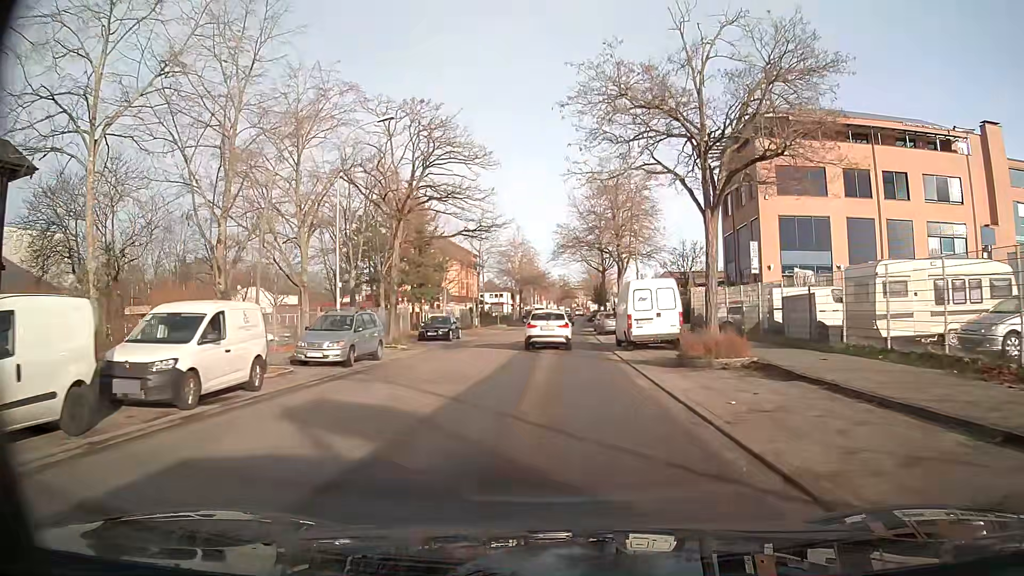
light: Day
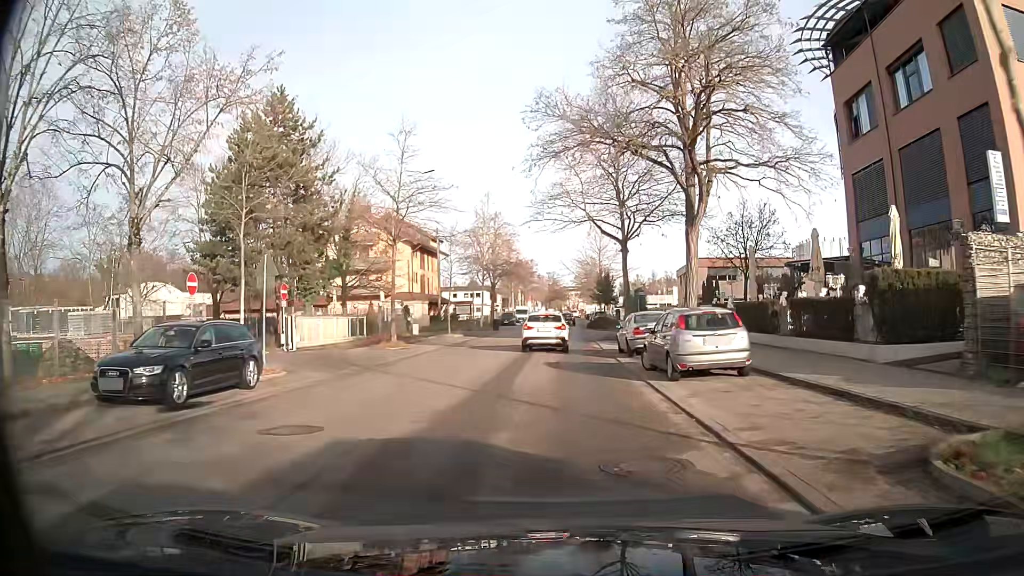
(+0.3, +27.6) m; +1°
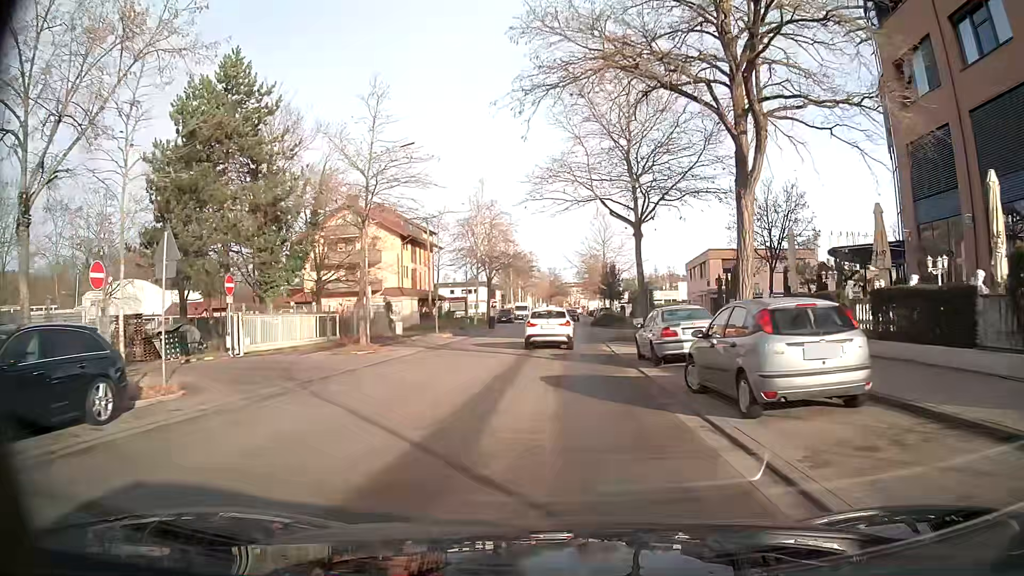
(0.0, +5.3) m; 0°
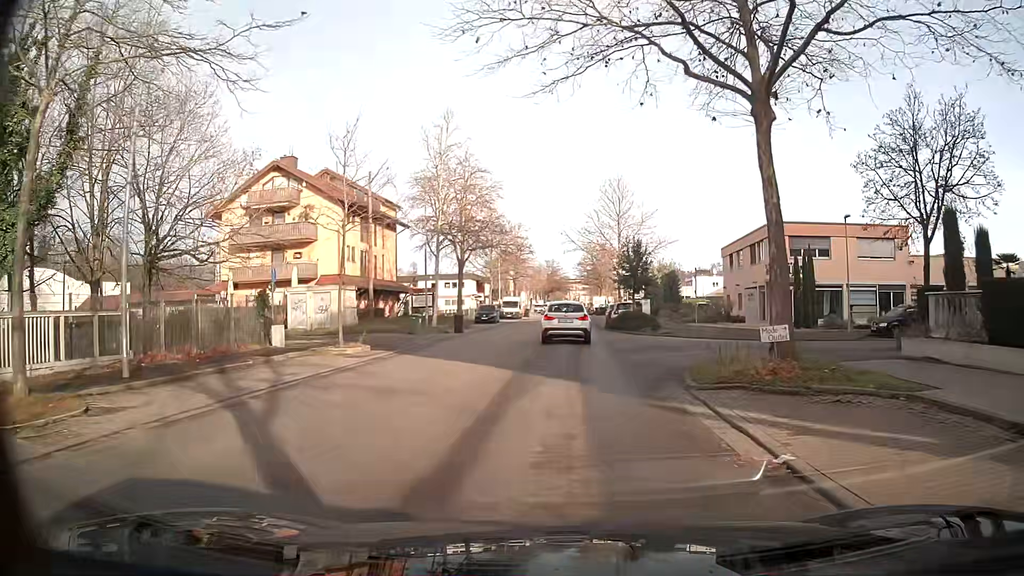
(-0.1, +18.2) m; 0°
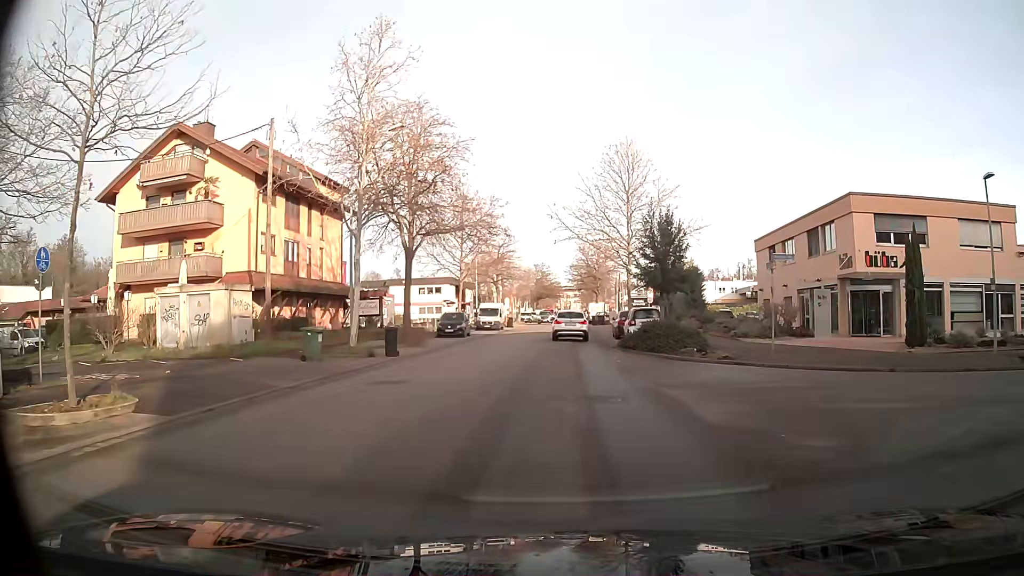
(+0.1, +13.6) m; +1°
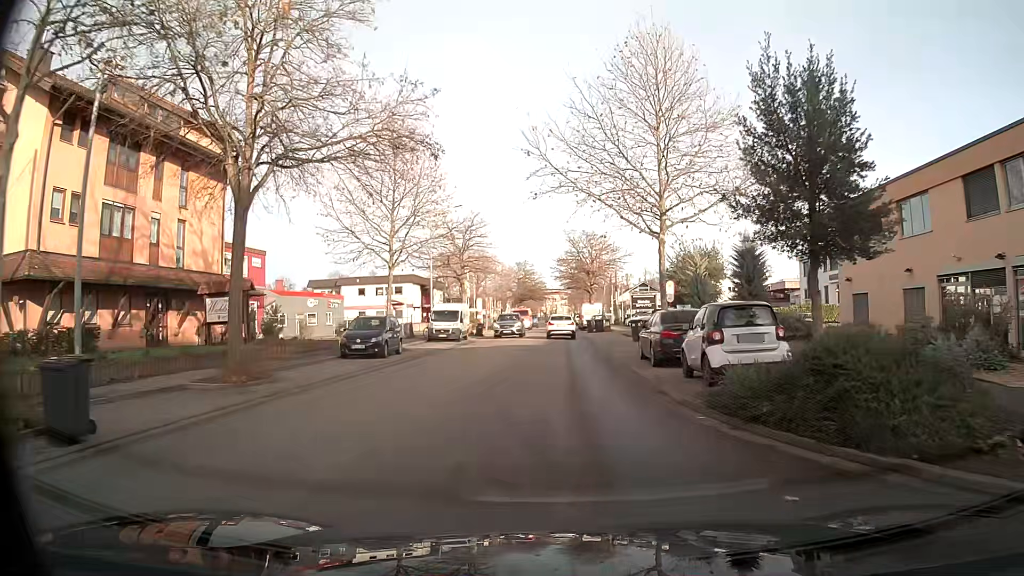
(+0.2, +17.7) m; +1°
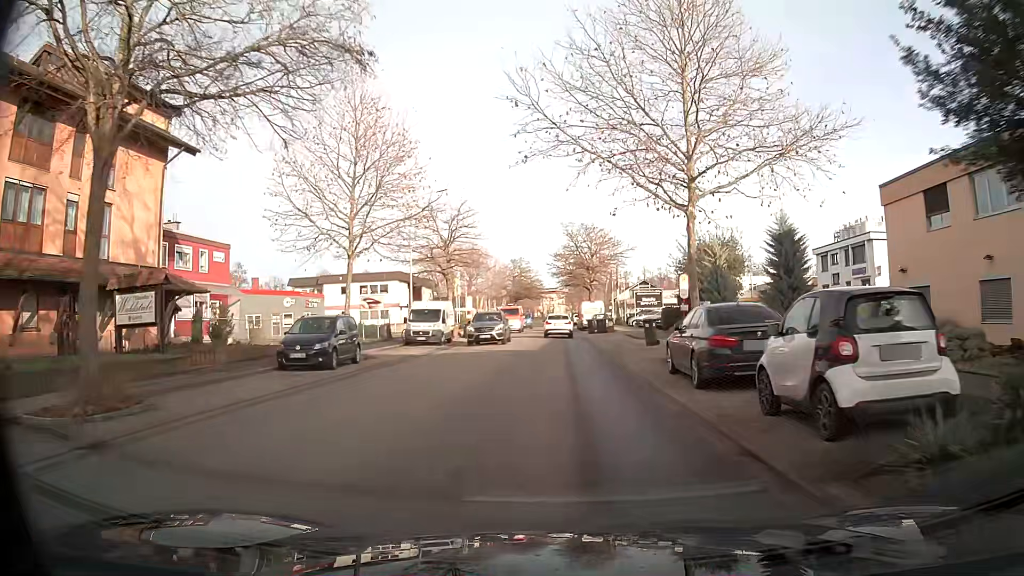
(0.0, +5.9) m; 0°
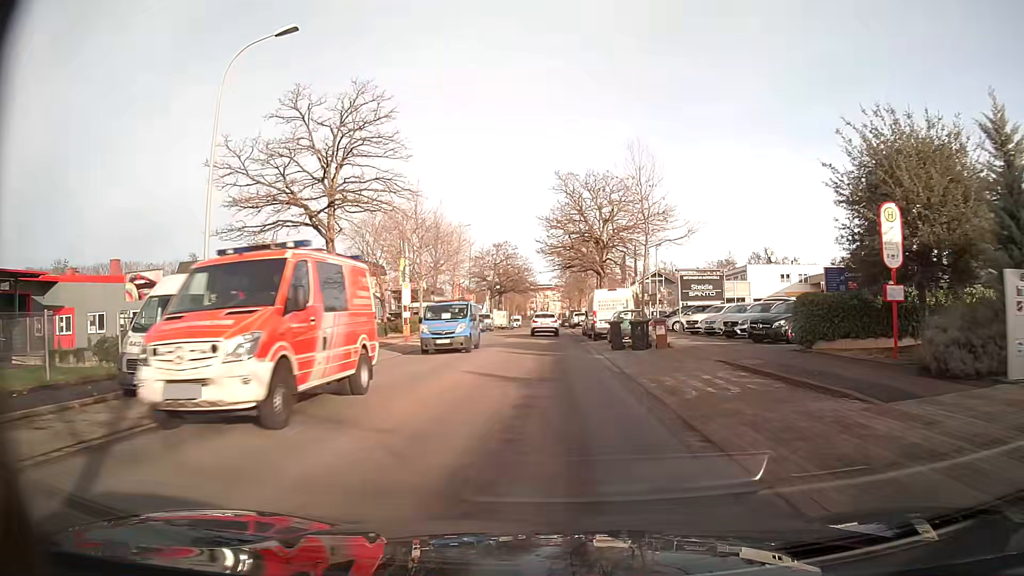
(+0.1, +25.1) m; 0°
